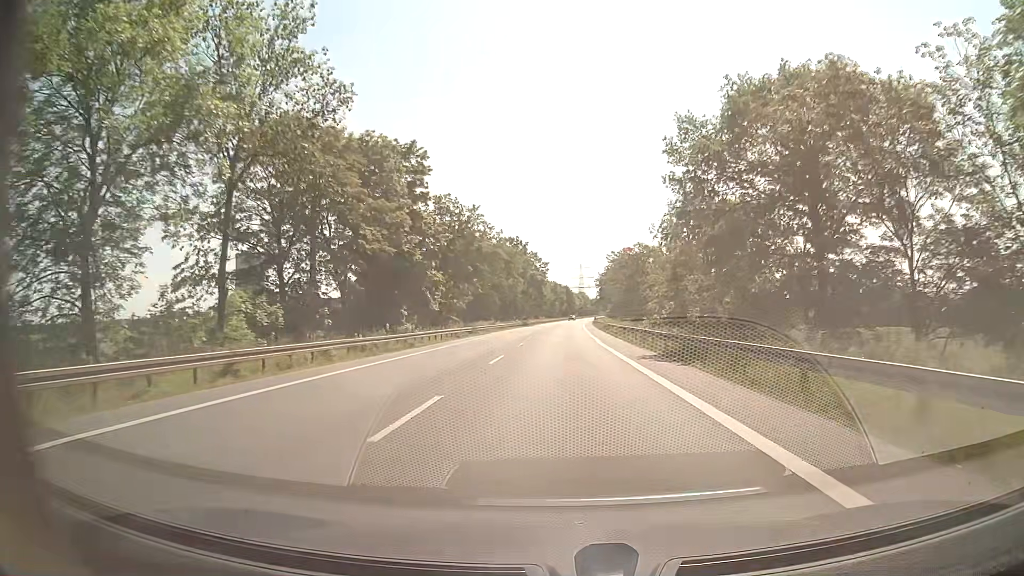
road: secondary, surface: asphalt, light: Day
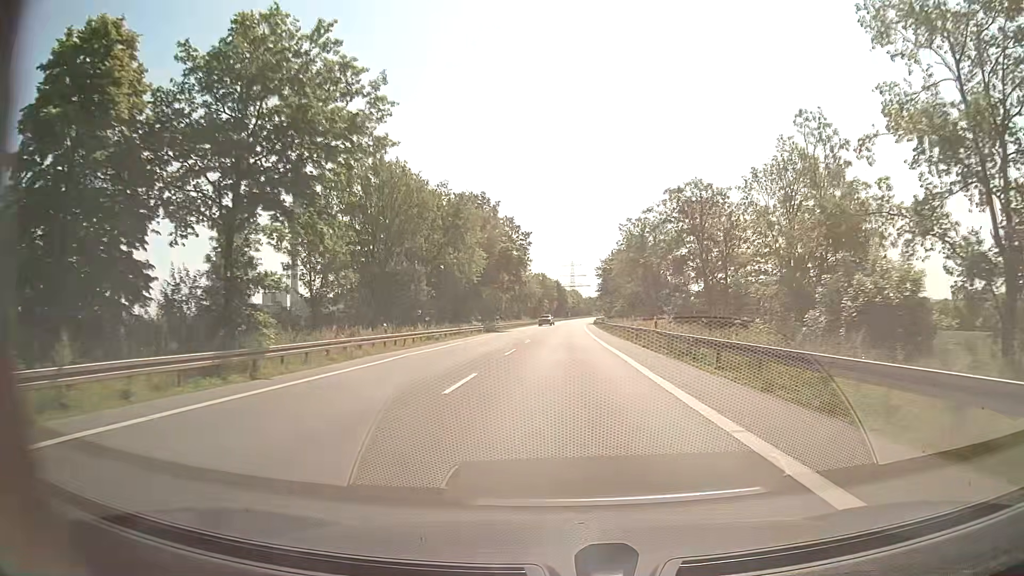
(+0.7, +45.0) m; +1°
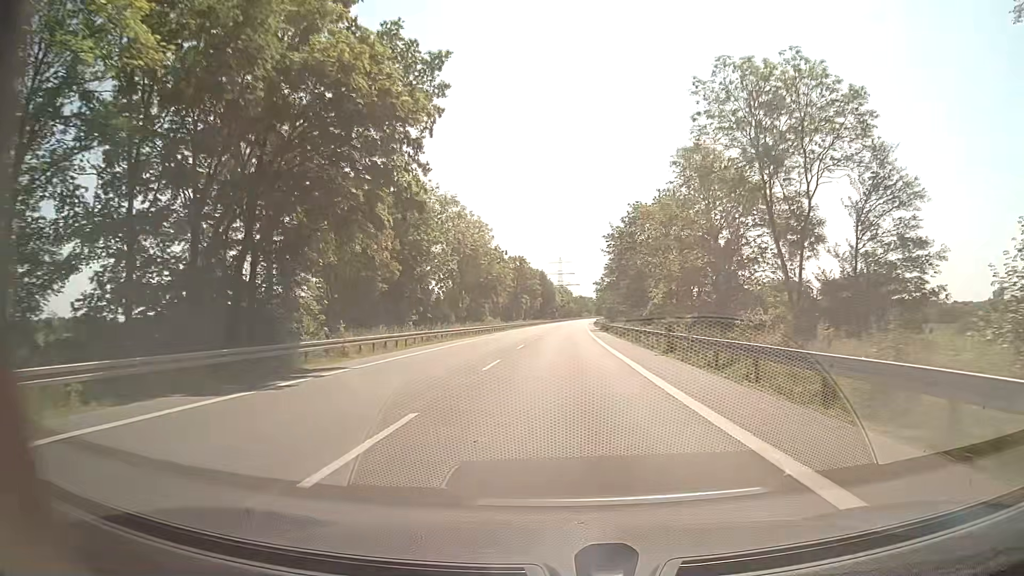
(+0.7, +56.2) m; +1°
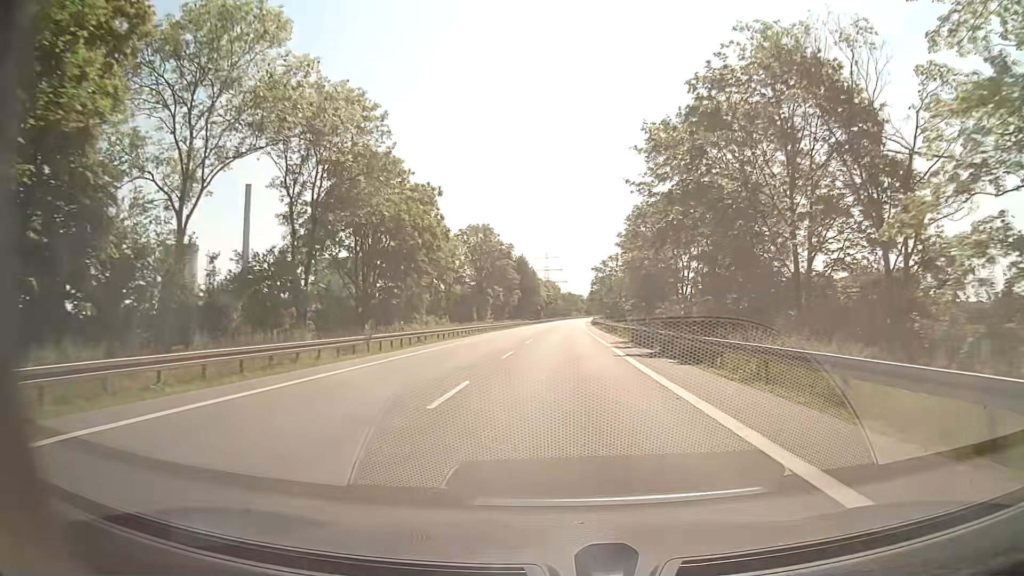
(+0.5, +45.0) m; +1°
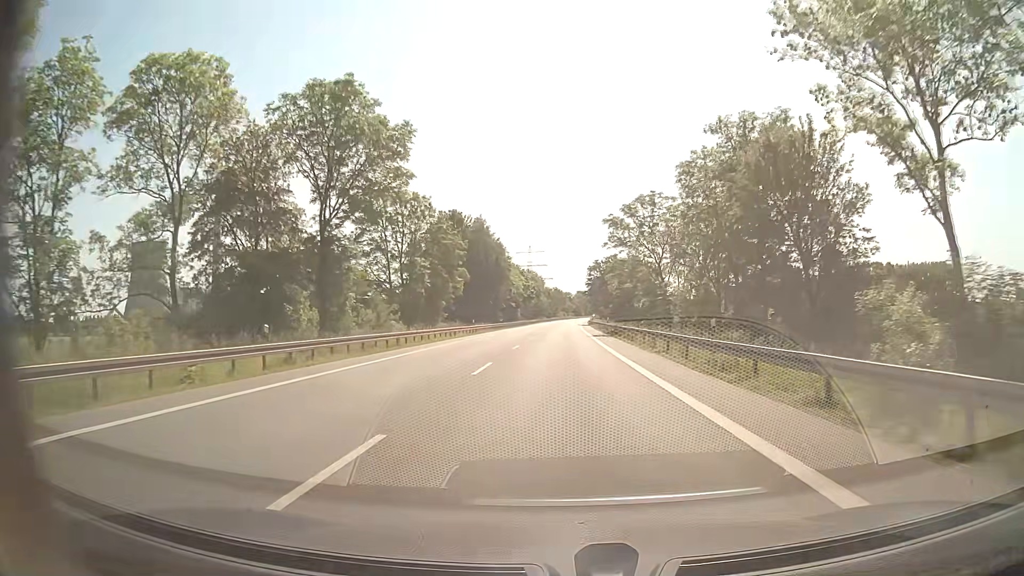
(+0.5, +56.3) m; +1°
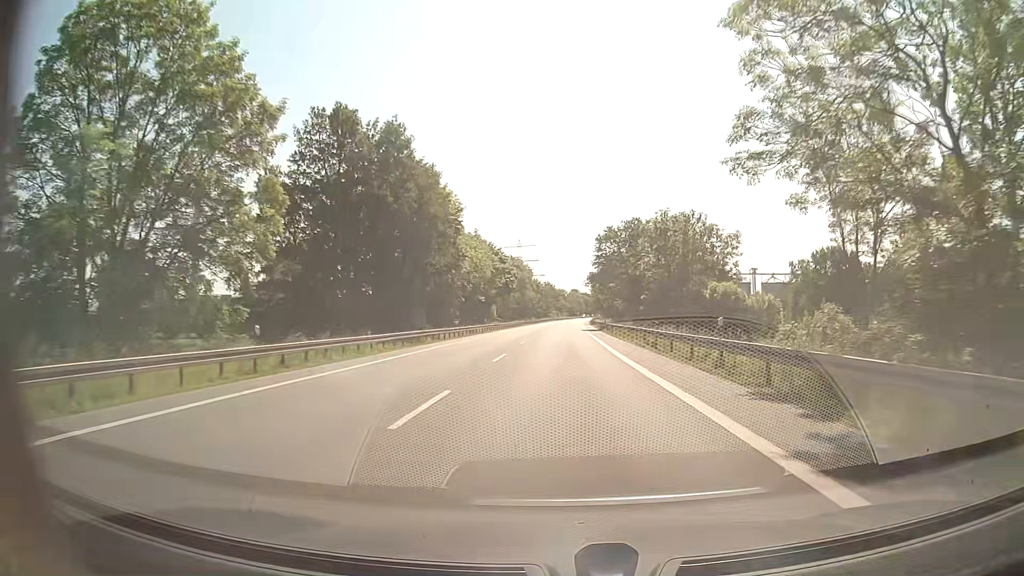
(+0.4, +45.0) m; +1°
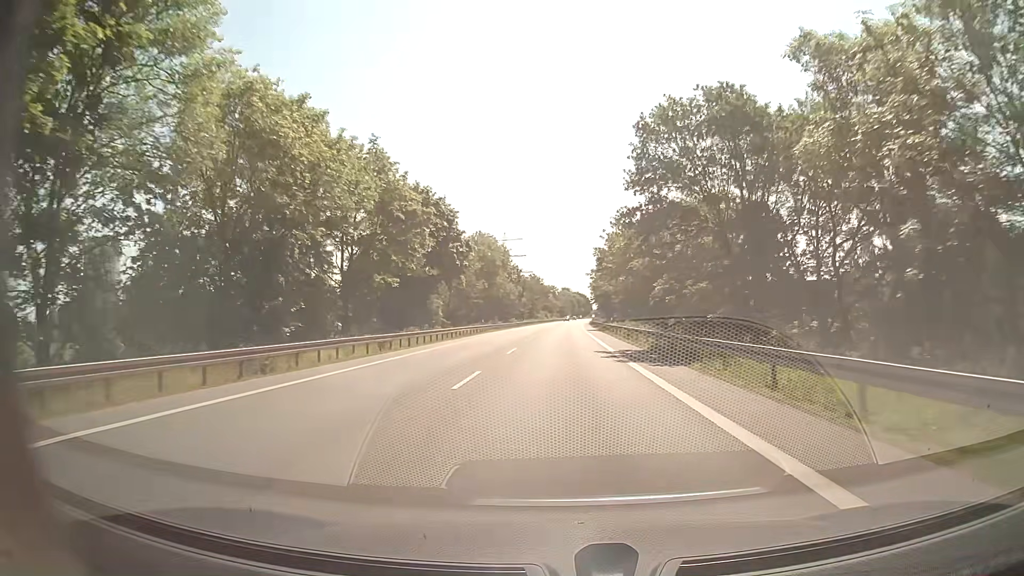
(+0.4, +45.0) m; +1°
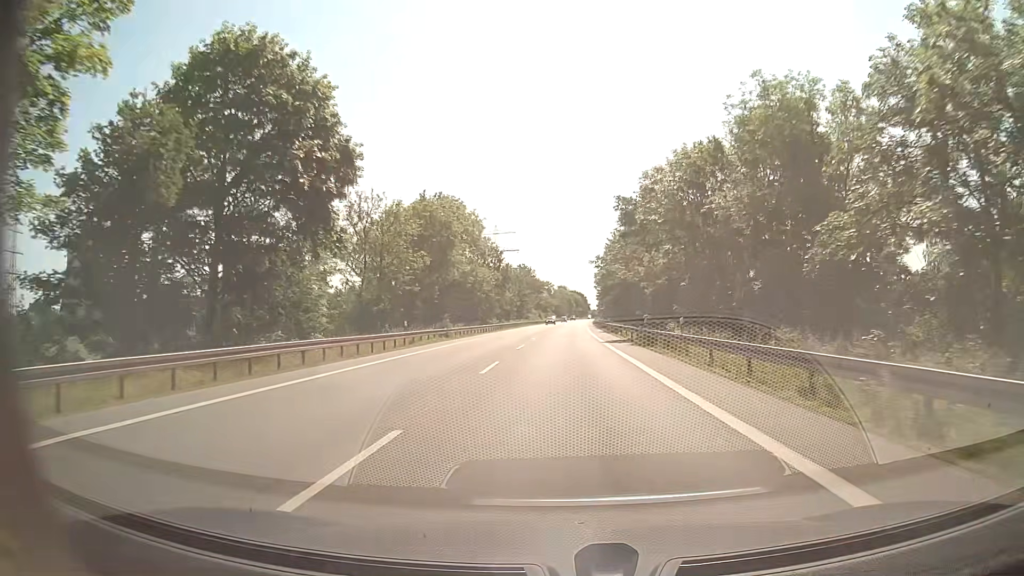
(0.0, +33.8) m; 0°
(0, +10) (0, +20) (0, +30) (0, +40) (0, +50) (+1, +60) (+1, +70) (+1, +80) (+2, +90) (+2, +100) m
